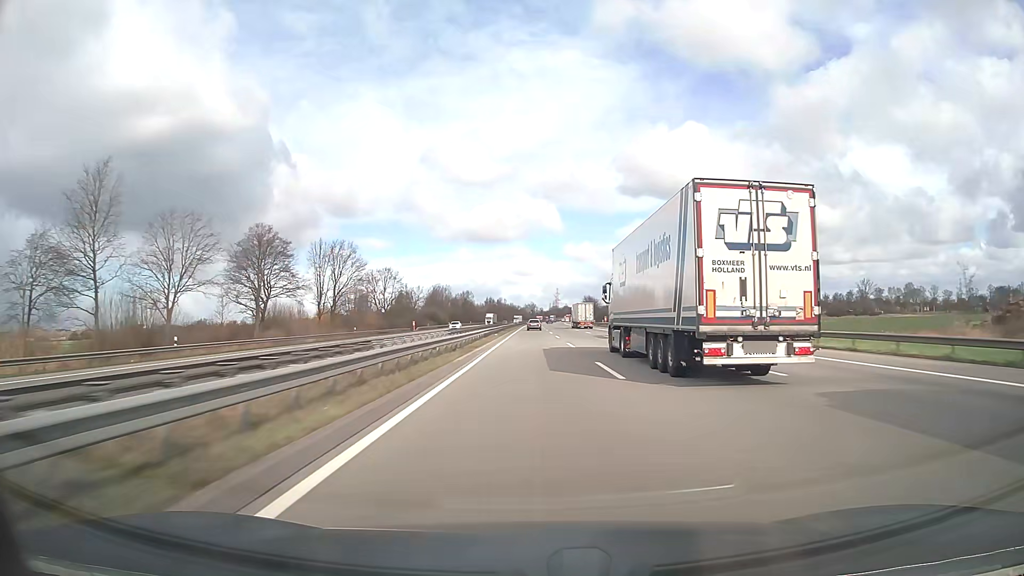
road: motorway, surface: asphalt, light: Day
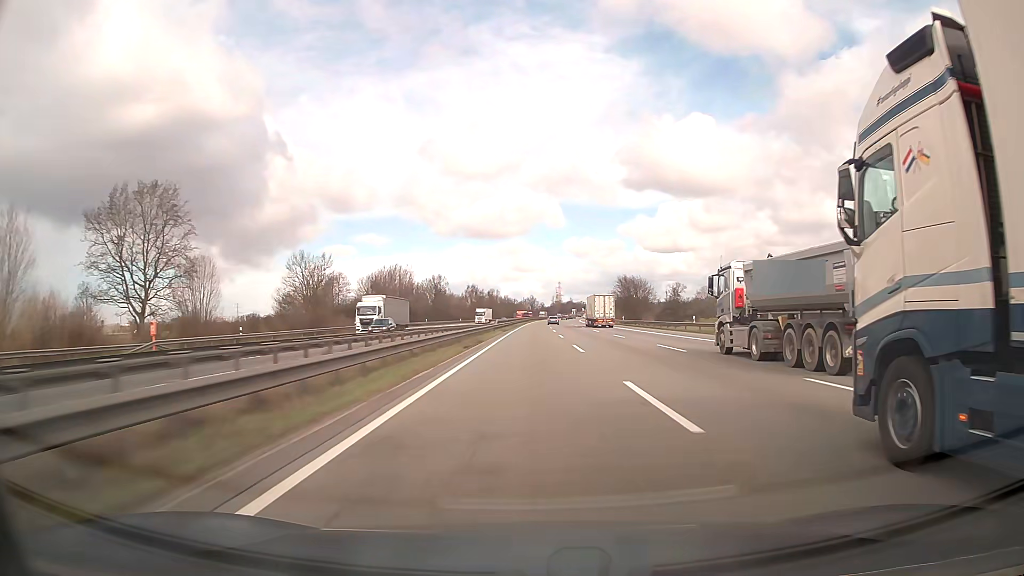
(+0.2, +98.1) m; 0°
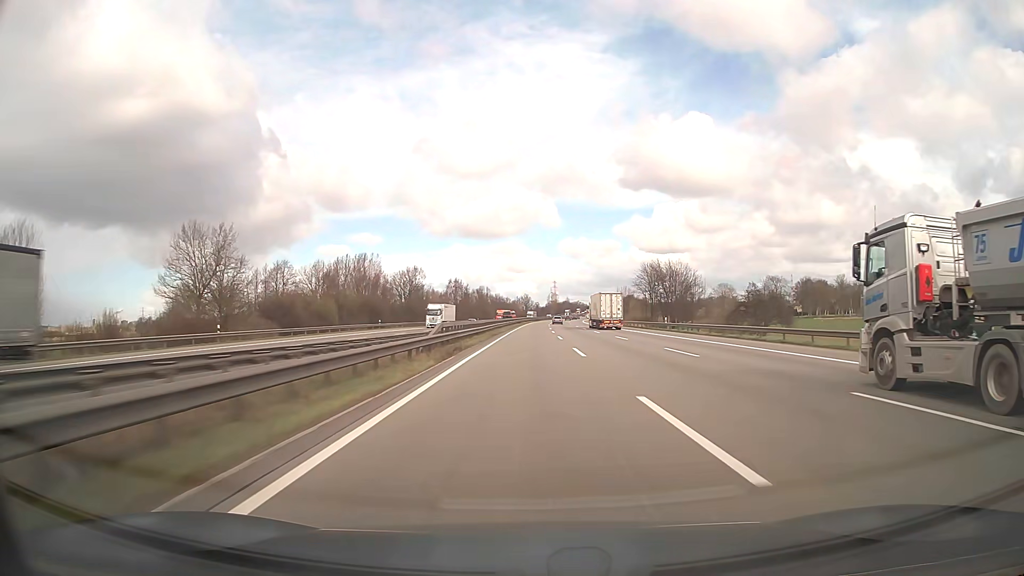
(+0.1, +38.6) m; 0°
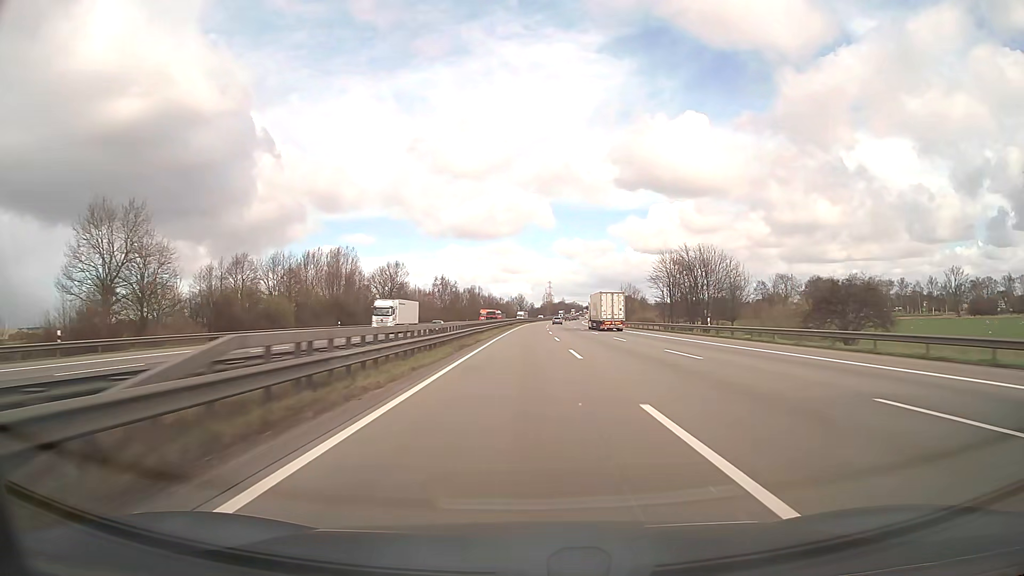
(+0.1, +19.1) m; +1°
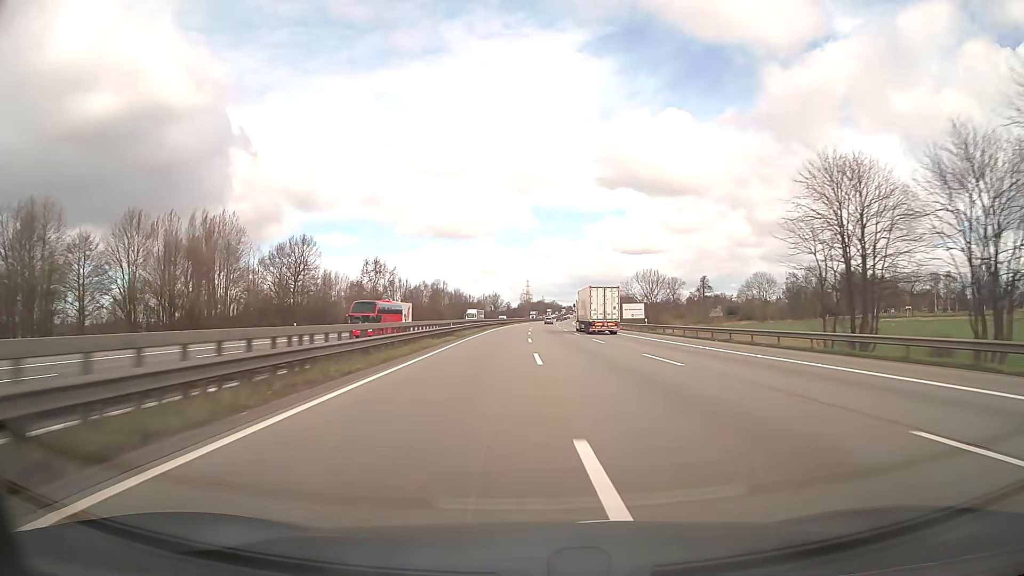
(+1.0, +57.3) m; +2°
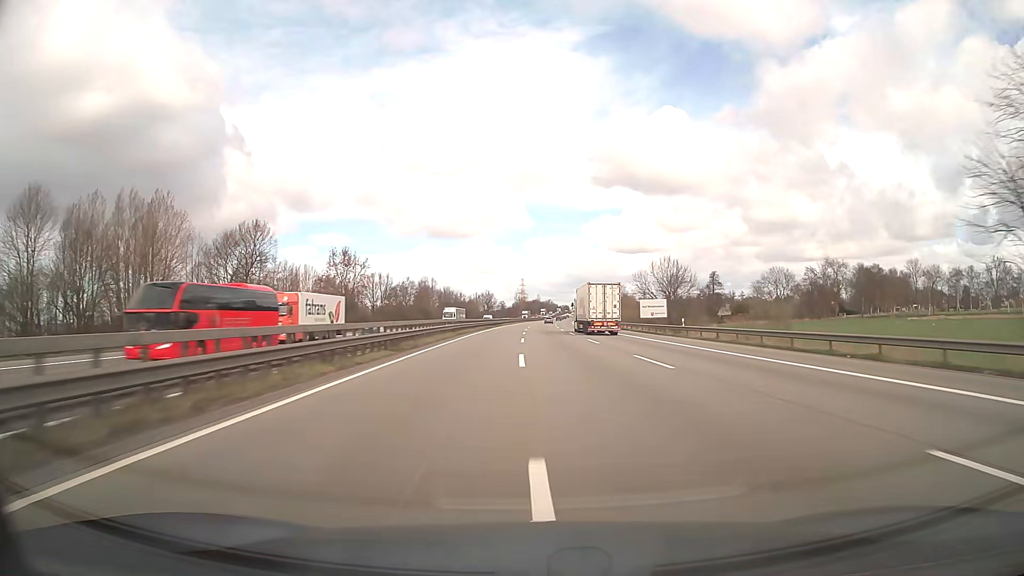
(+0.1, +19.1) m; 0°
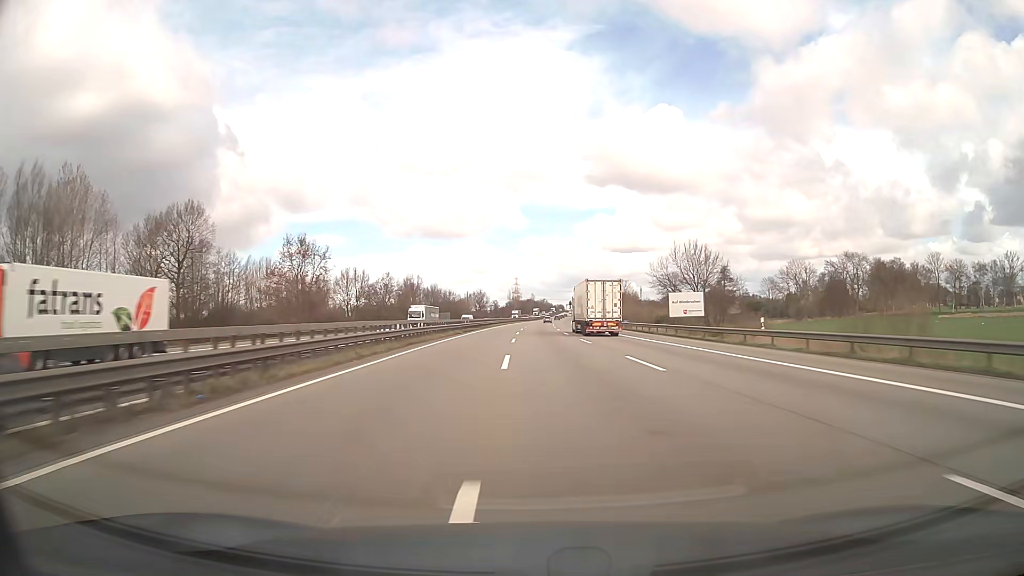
(+0.1, +19.1) m; +1°
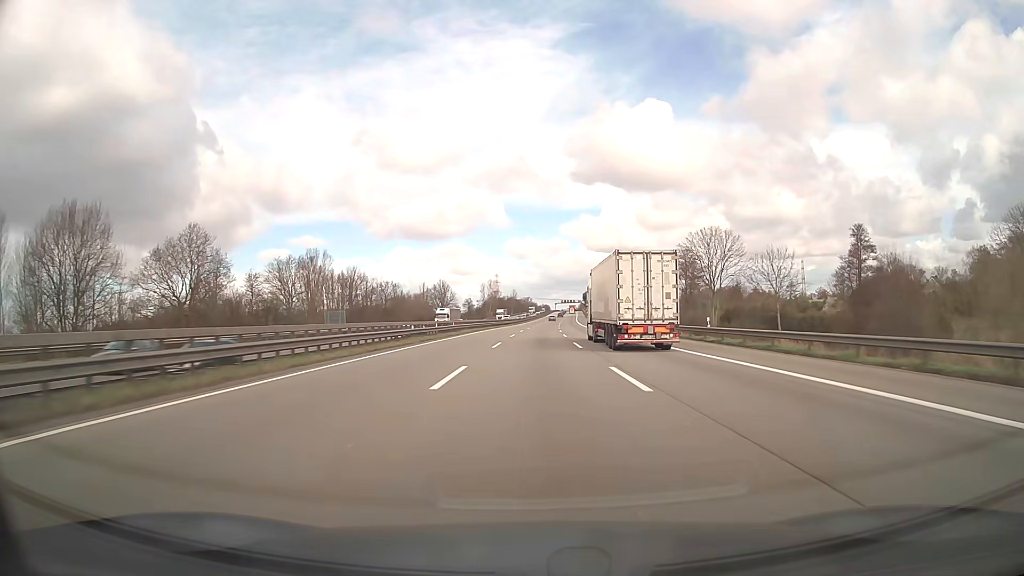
(+1.1, +95.1) m; +1°
(0, +10) (0, +20) (0, +30) (0, +40) (+1, +50) (+1, +60) (+1, +70) (+1, +80) (+2, +90) (+2, +100) m
